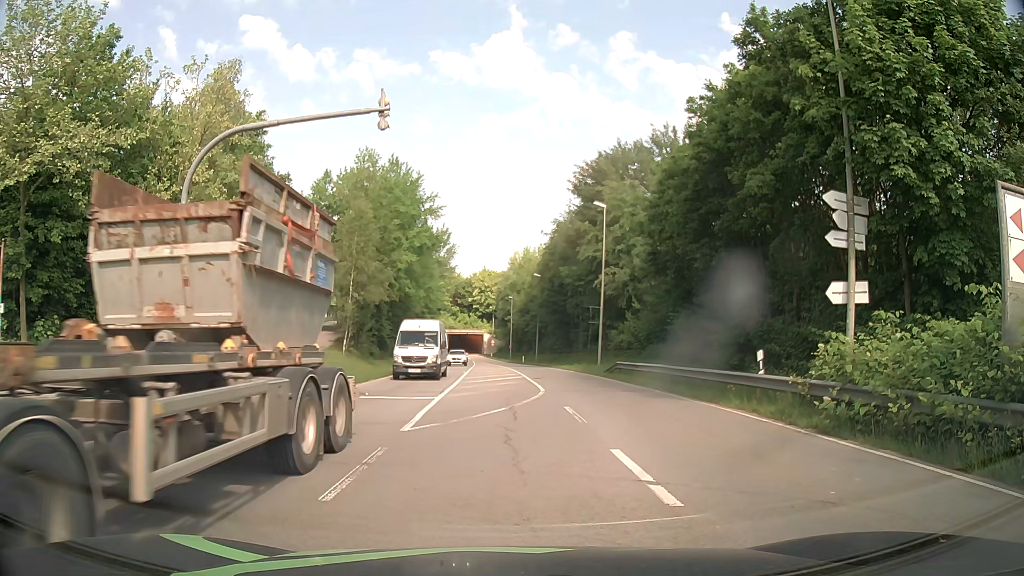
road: secondary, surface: asphalt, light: Day
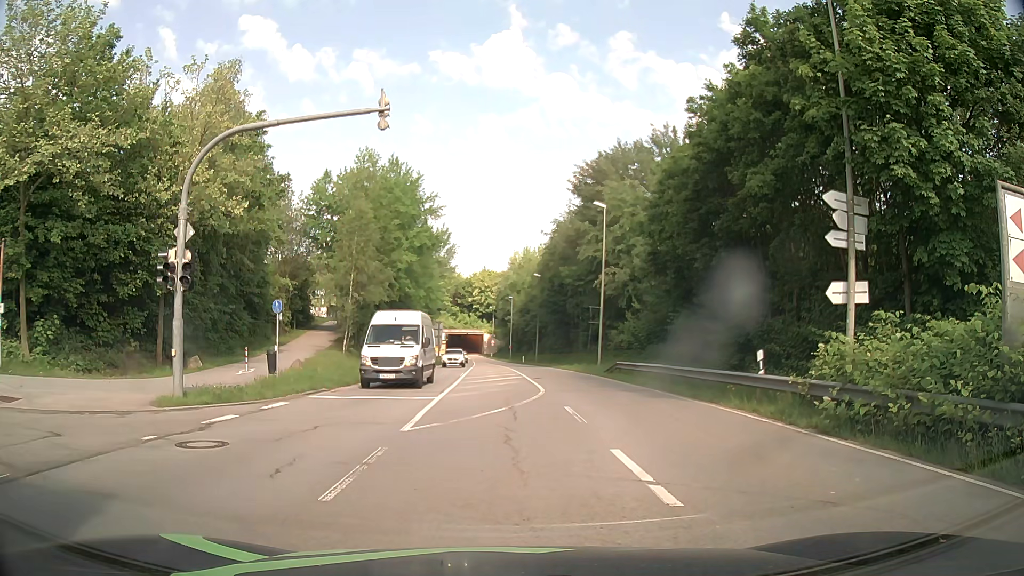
(0.0, 0.0) m; 0°
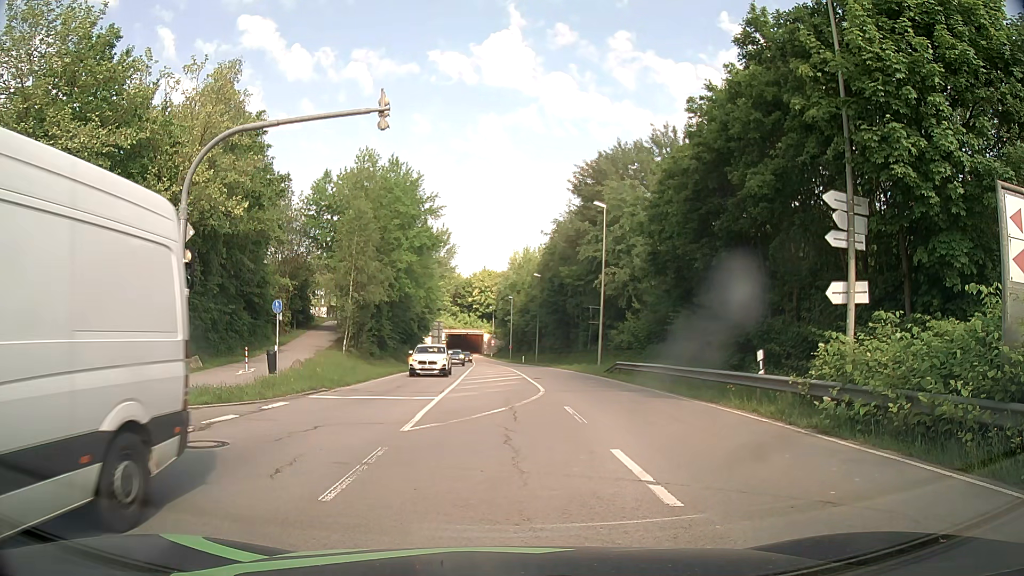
(0.0, 0.0) m; 0°
